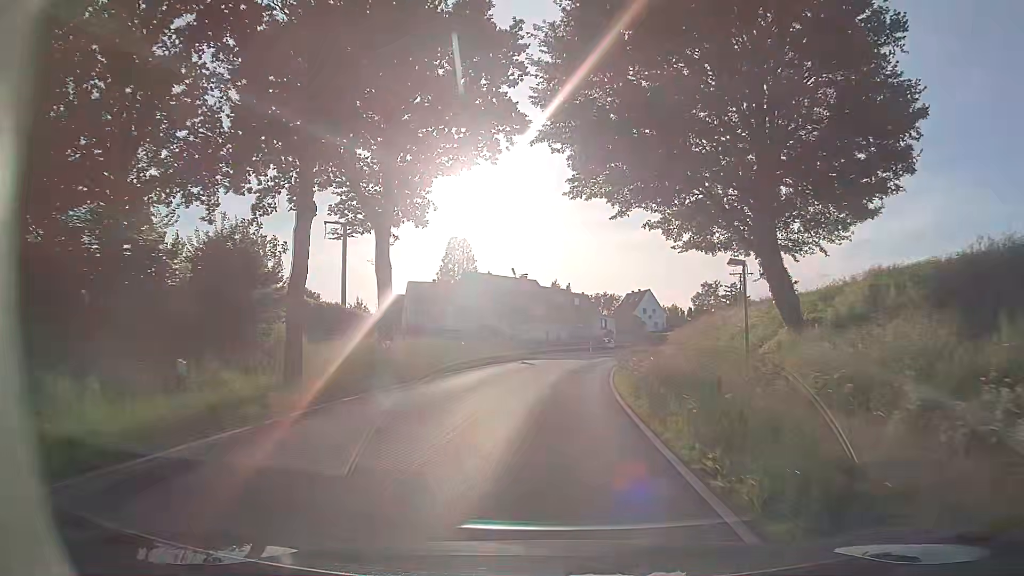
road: tertiary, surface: asphalt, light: Day
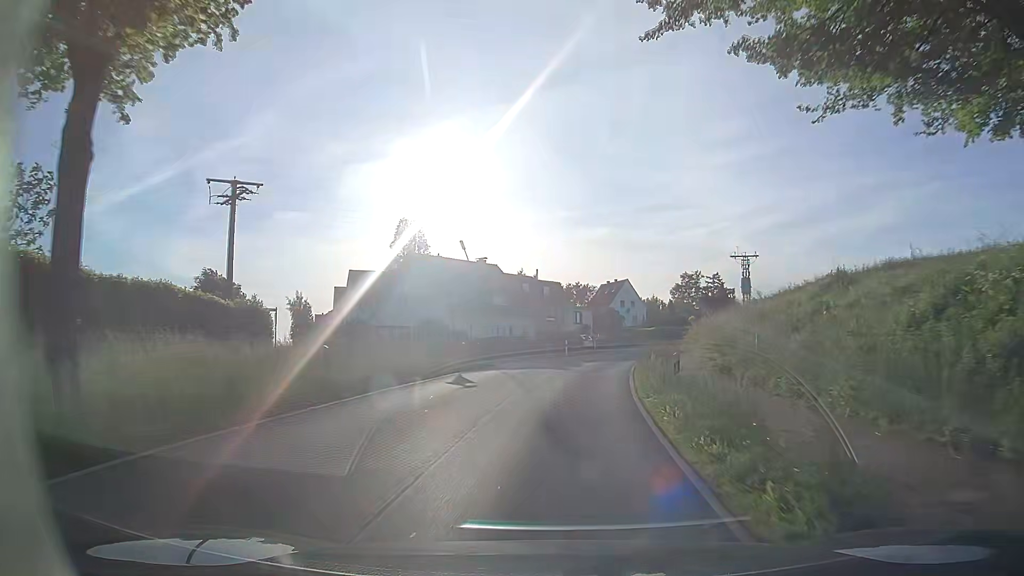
(+0.3, +16.1) m; +2°
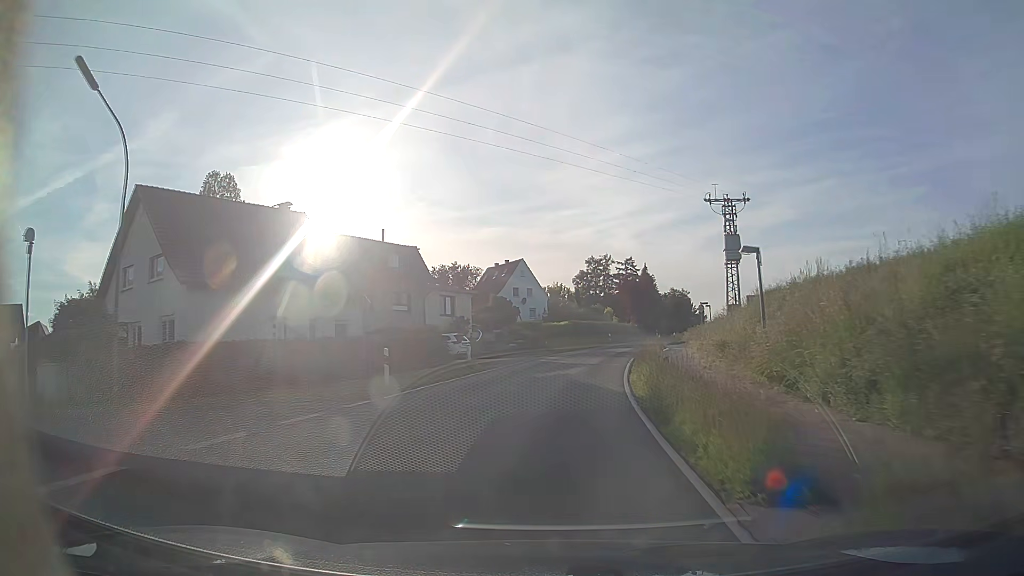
(+2.8, +32.3) m; +10°
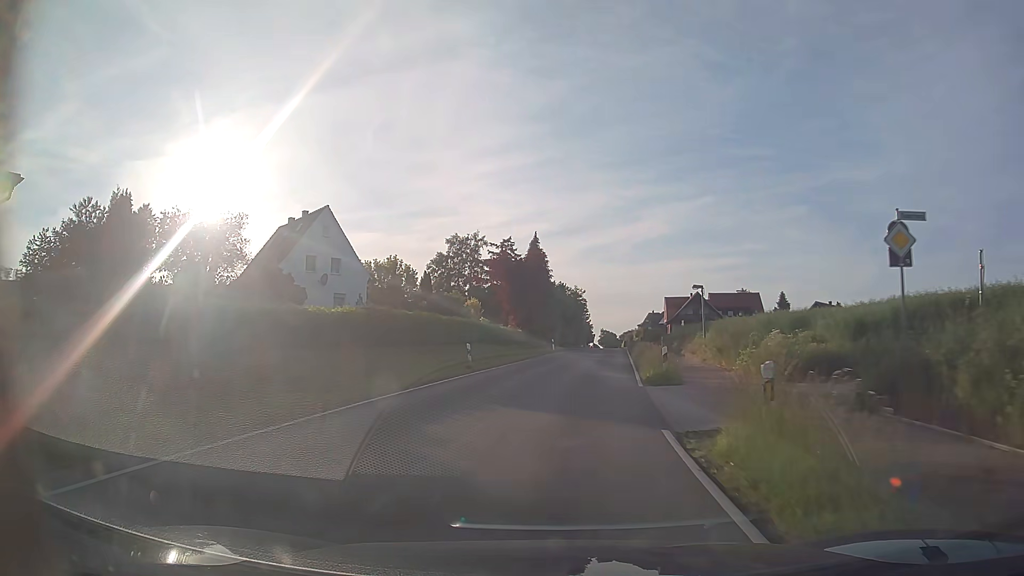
(+3.8, +41.4) m; +11°
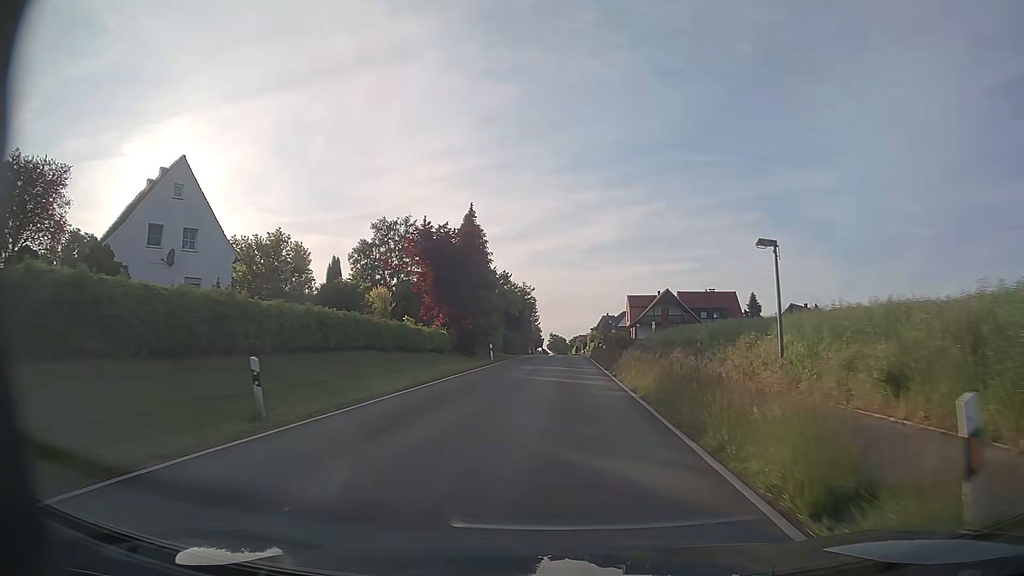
(+0.6, +16.6) m; +4°
(0, +10) (+1, +20) (+1, +30) (+1, +40) (+2, +50) (+2, +60) (+2, +70) (+2, +80) (+2, +90) (+2, +100) m
